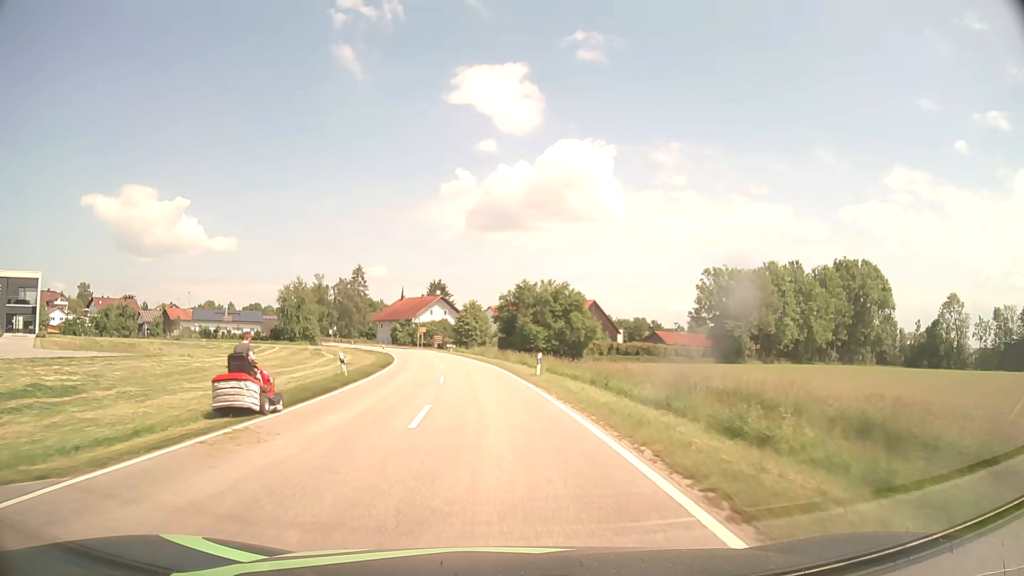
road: tertiary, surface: asphalt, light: Day
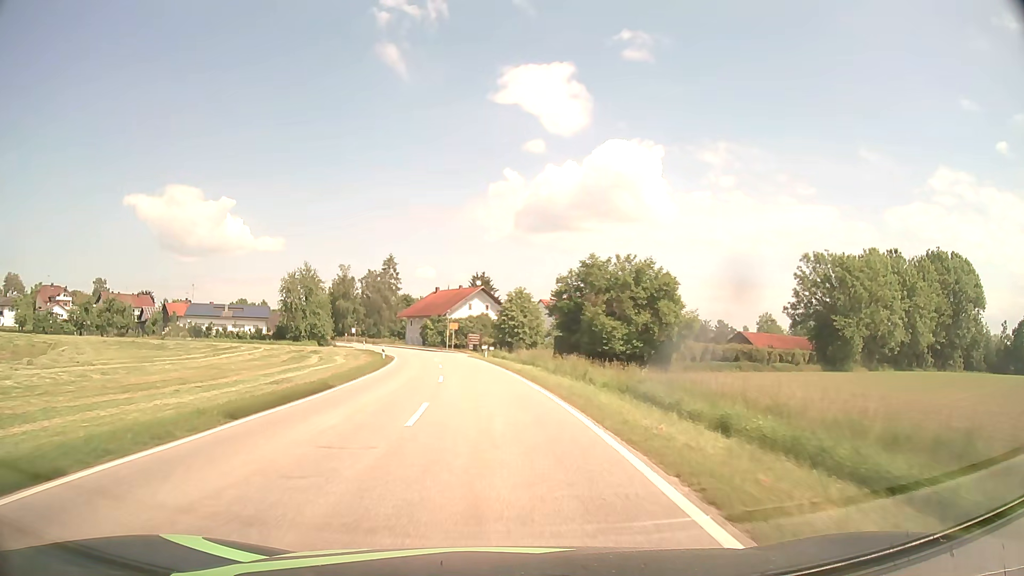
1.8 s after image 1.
(-0.9, +24.6) m; -4°
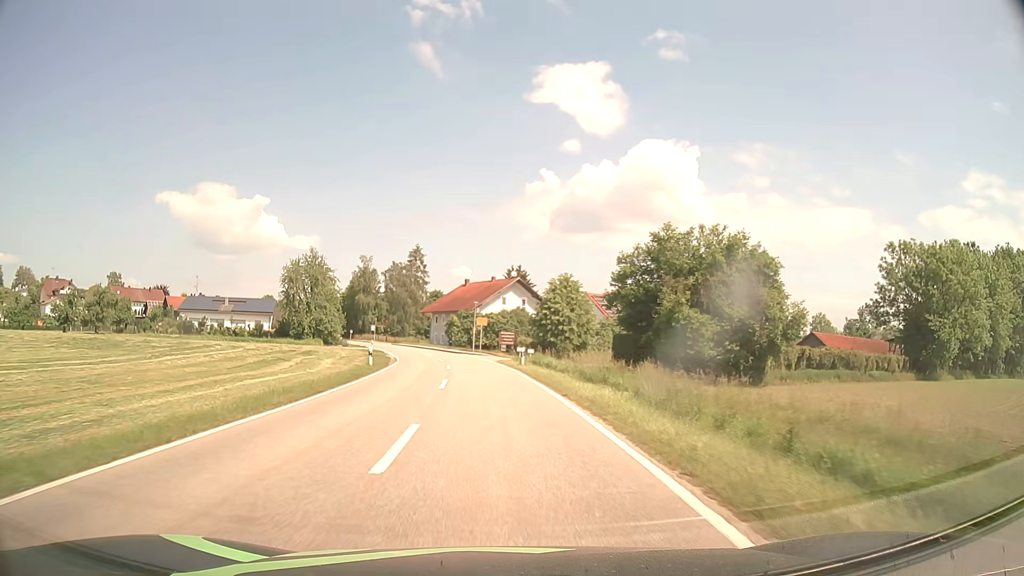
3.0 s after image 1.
(-0.5, +15.8) m; -3°
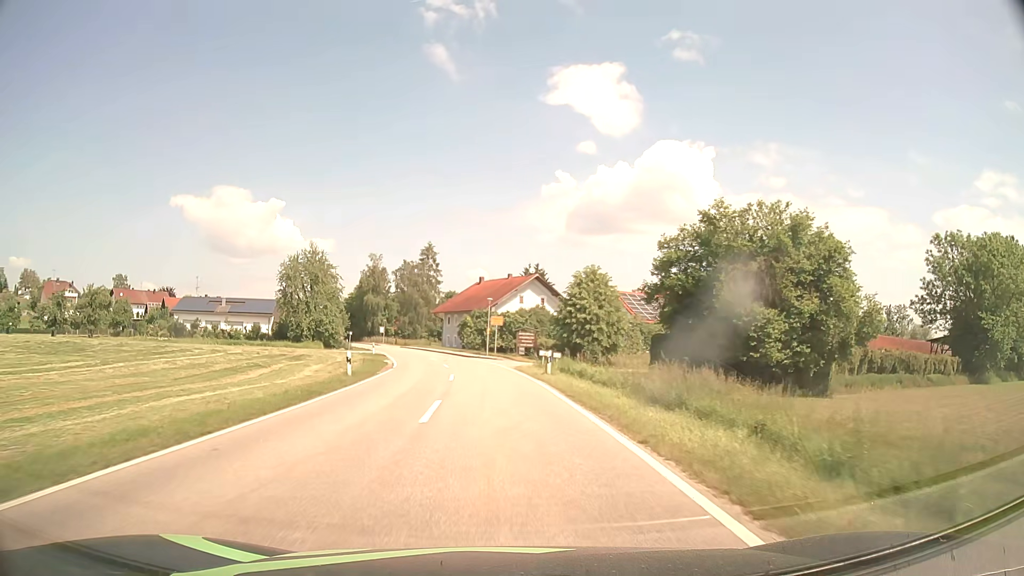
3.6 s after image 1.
(-0.1, +7.8) m; -1°
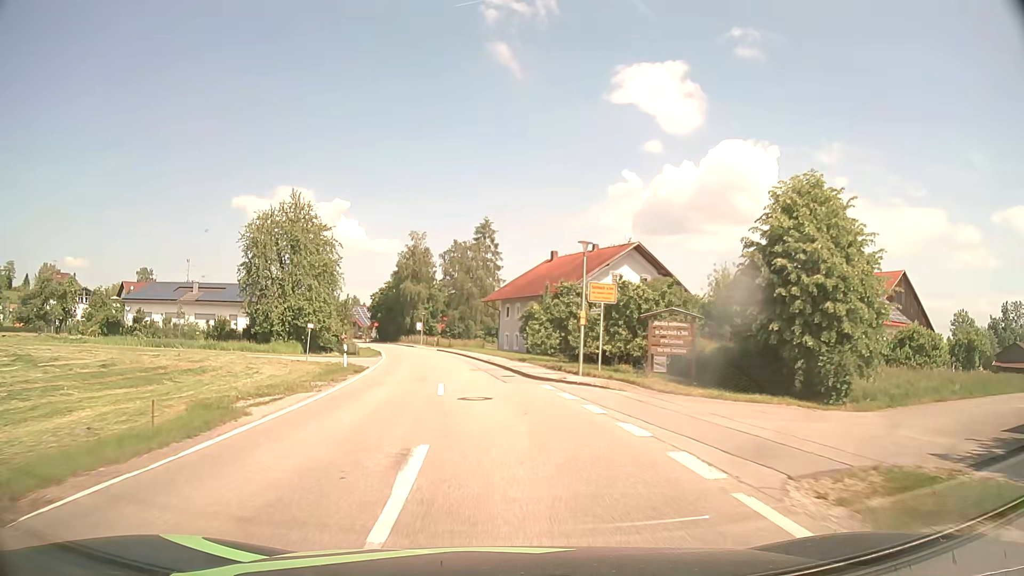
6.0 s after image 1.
(-1.5, +30.8) m; -5°
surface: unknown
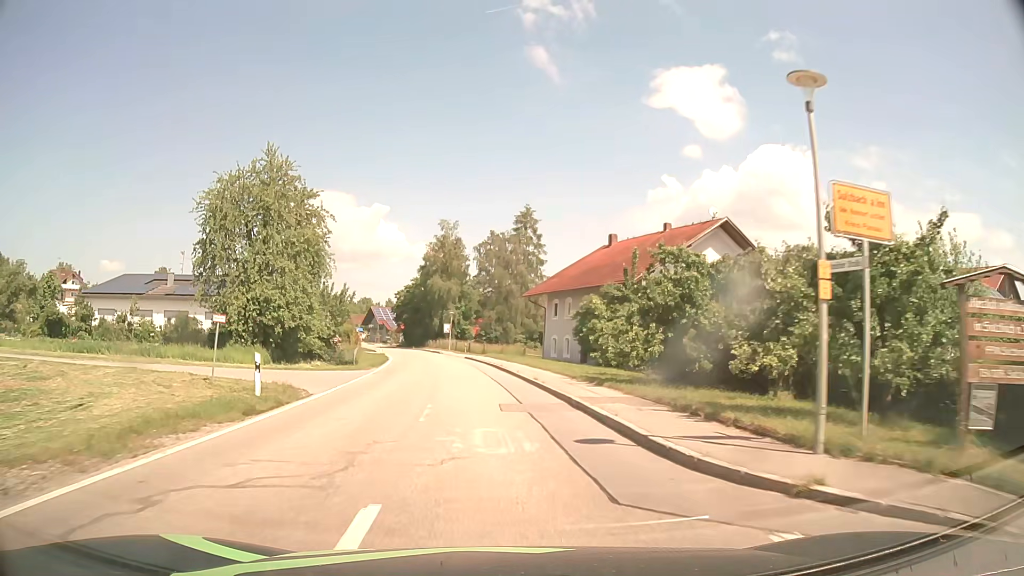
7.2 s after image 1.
(-0.6, +15.3) m; -4°
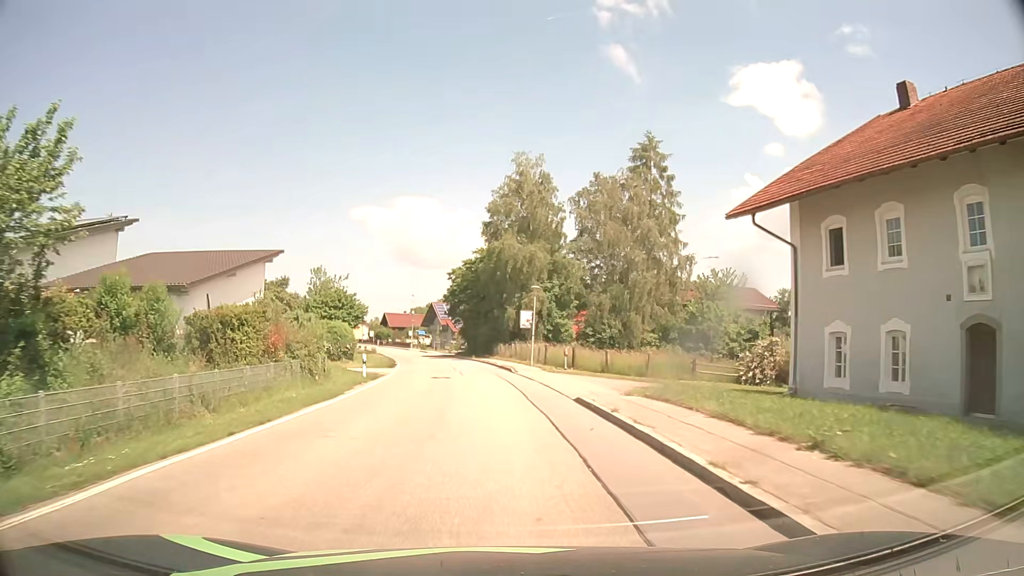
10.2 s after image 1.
(-2.4, +38.0) m; -7°
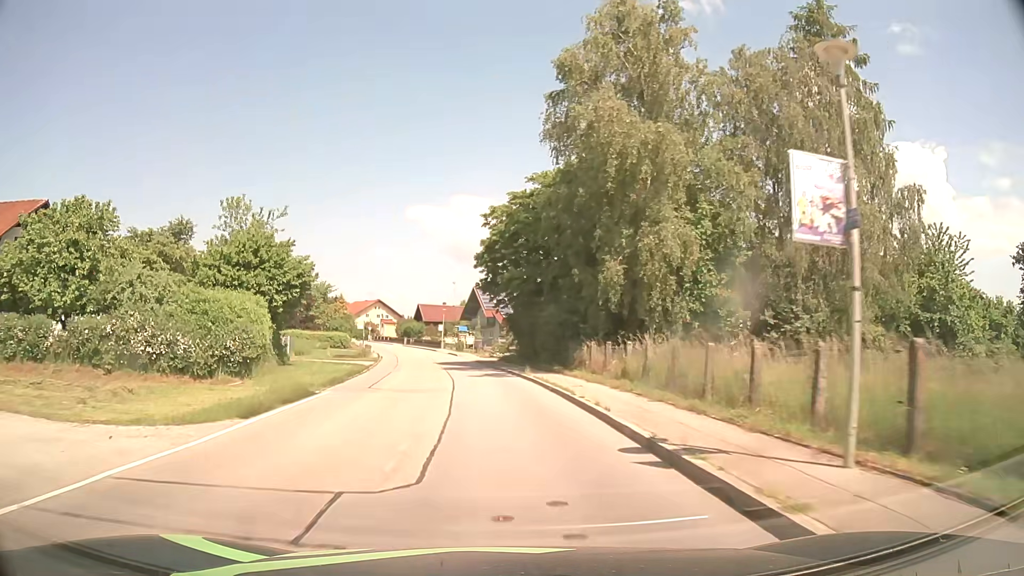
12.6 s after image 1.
(-1.1, +30.4) m; -5°
(0, +10) (-1, +20) (-2, +30) (-3, +40) (-5, +50) (-7, +60) (-9, +69) (-12, +79) (-15, +88) (-18, +98) m
